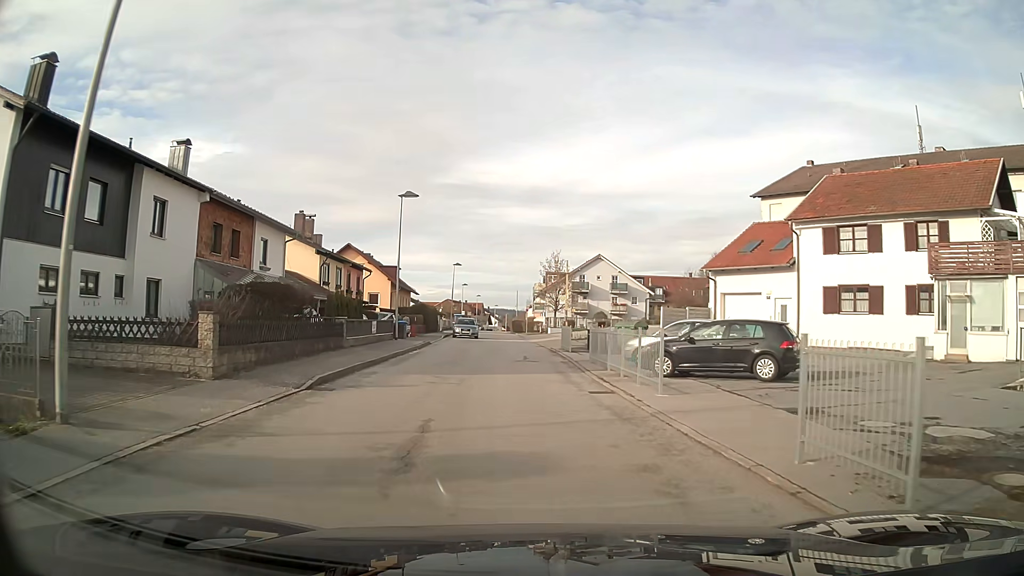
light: Day
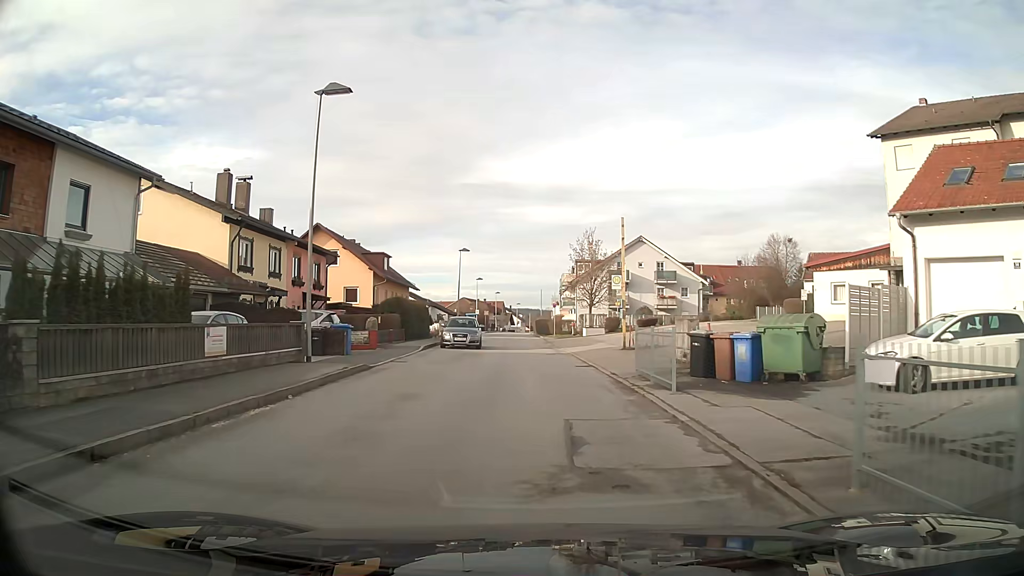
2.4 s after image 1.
(-0.3, +17.5) m; -2°
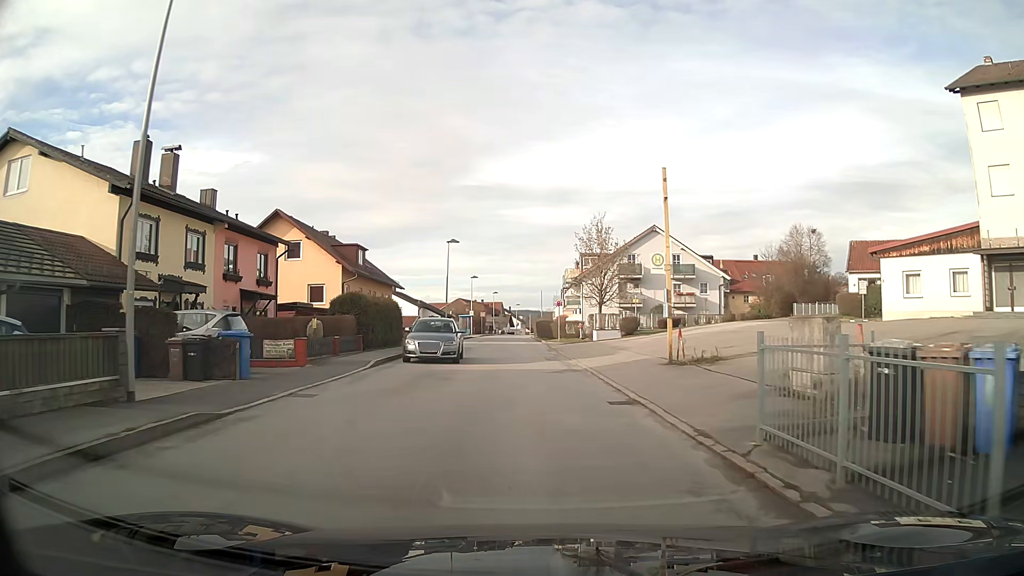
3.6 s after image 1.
(0.0, +8.9) m; 0°
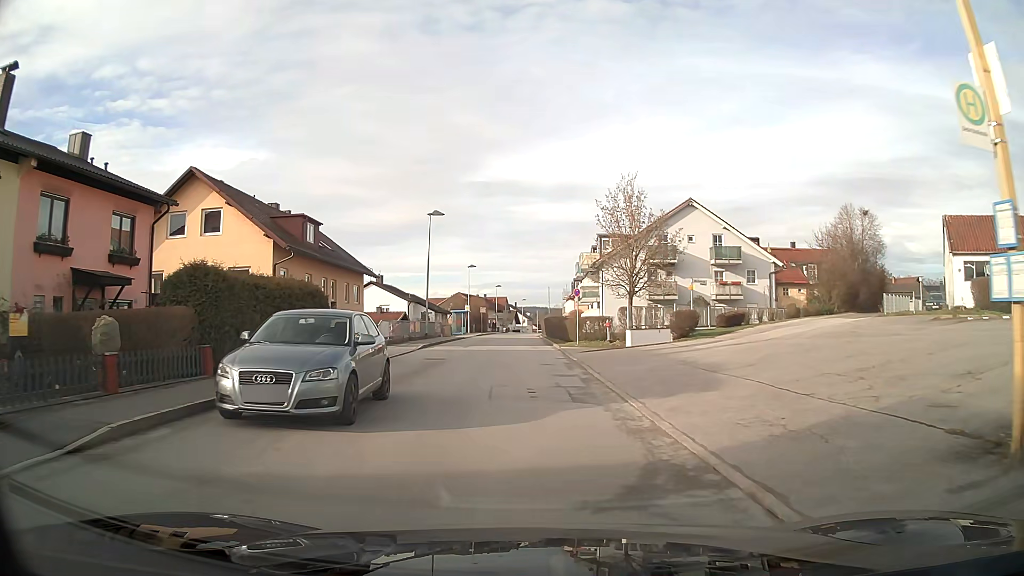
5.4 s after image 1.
(-0.1, +13.4) m; -1°
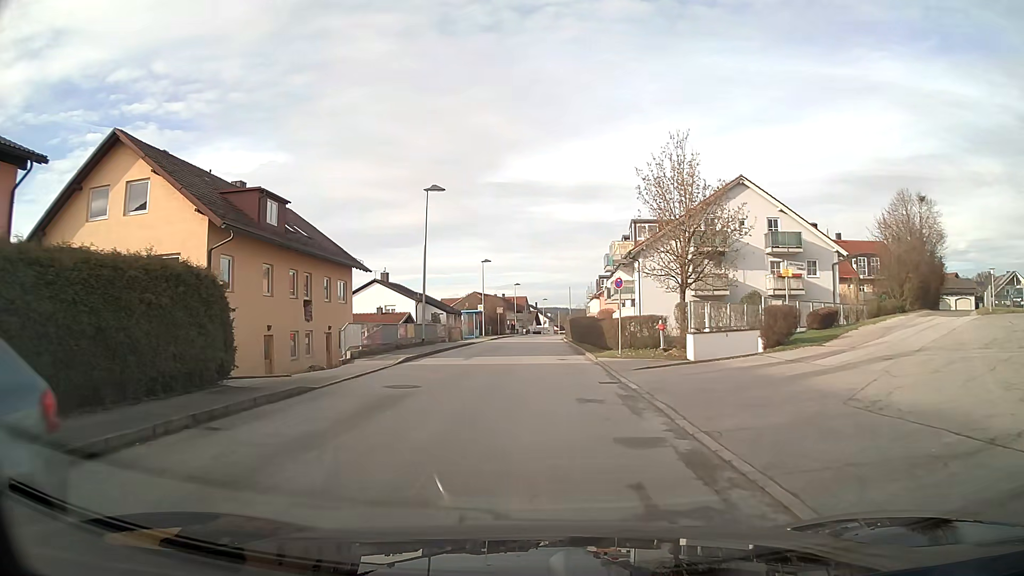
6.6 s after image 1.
(-0.1, +8.8) m; -1°
(0, +10) (0, +20) (0, +30) (0, +40) (0, +50) (+1, +60) (+1, +70) (+1, +80) (+2, +90) (+3, +100) m
